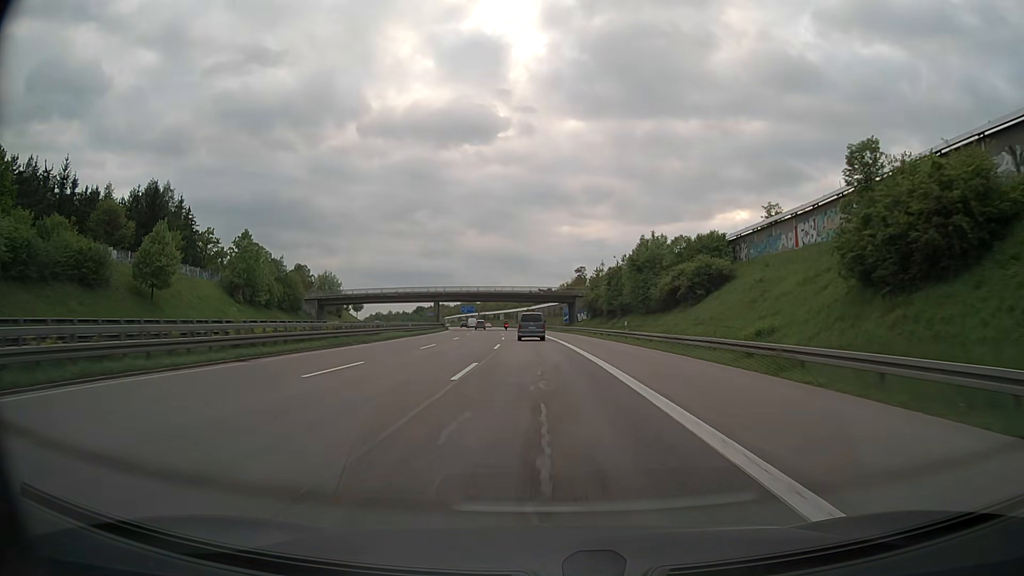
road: motorway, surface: asphalt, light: Day
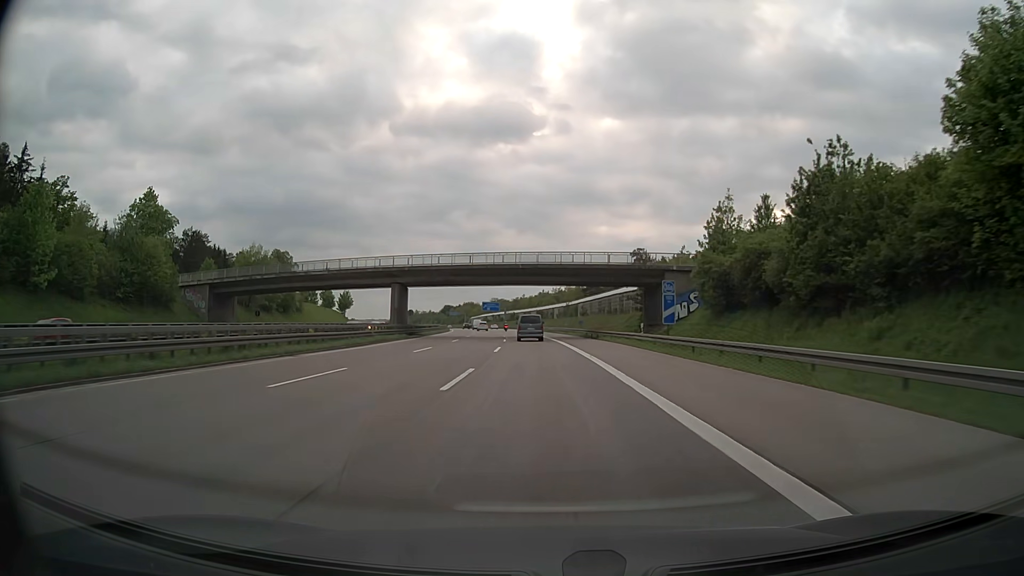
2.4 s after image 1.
(-1.6, +56.7) m; -3°
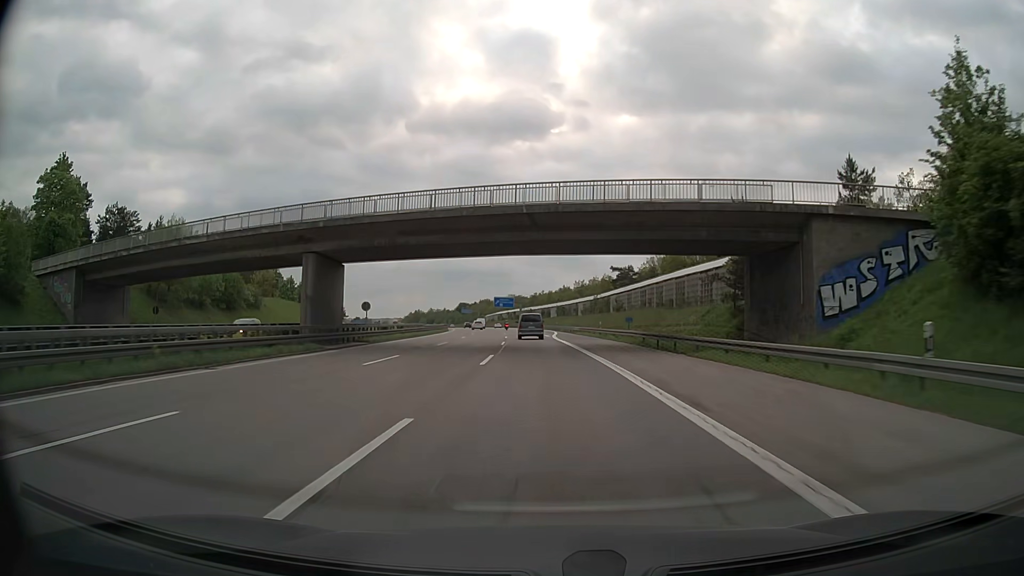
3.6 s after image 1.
(-0.4, +28.4) m; -2°
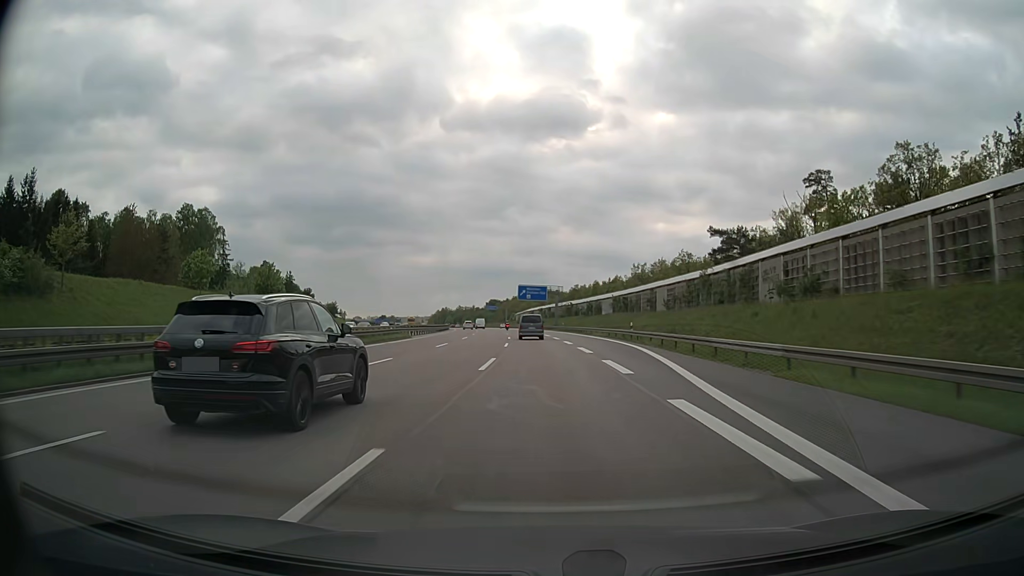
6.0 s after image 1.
(-1.7, +56.8) m; -3°
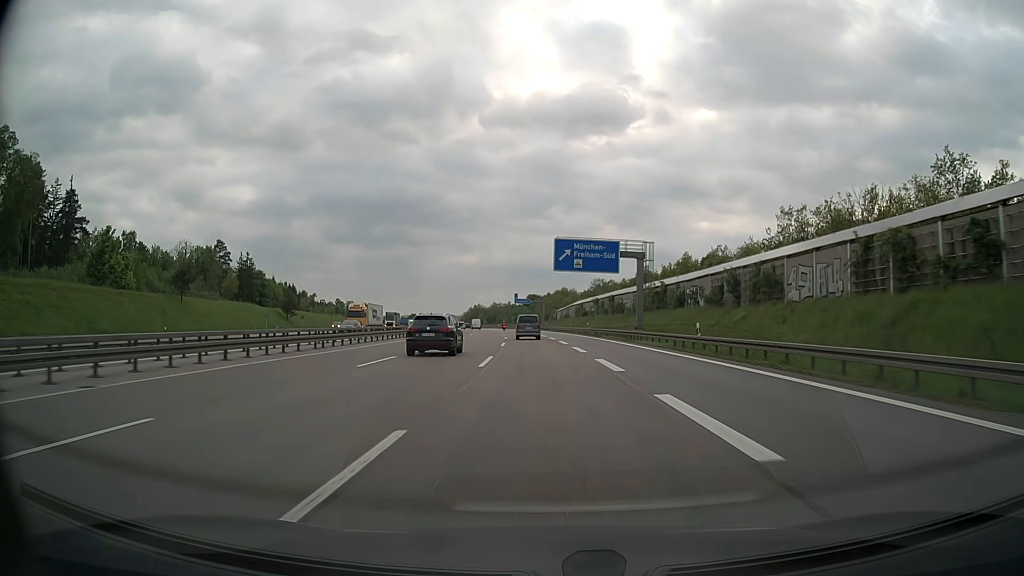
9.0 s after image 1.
(-2.3, +71.2) m; -4°
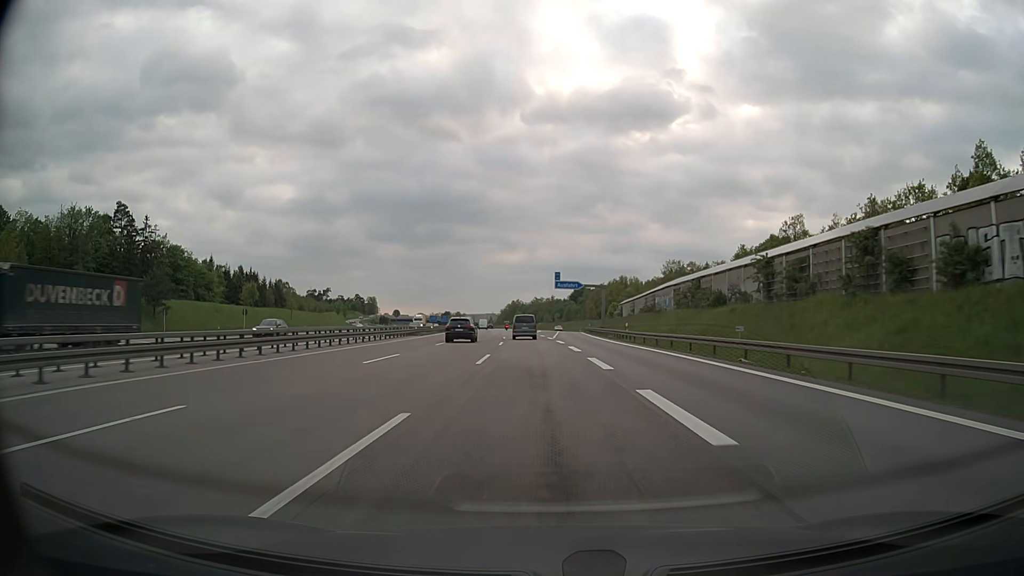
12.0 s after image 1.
(-2.4, +71.1) m; -4°
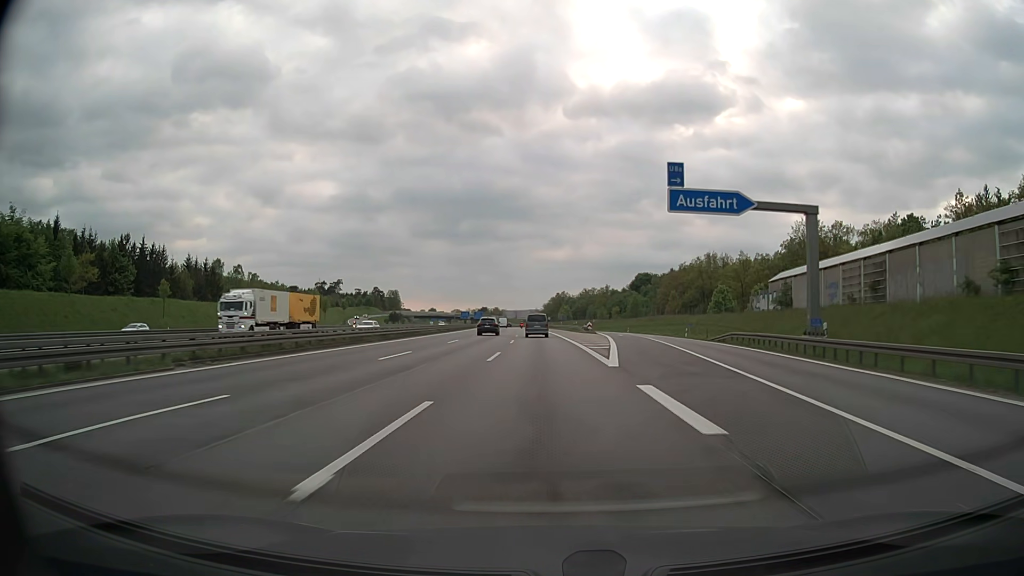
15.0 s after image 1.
(-2.5, +71.2) m; -4°
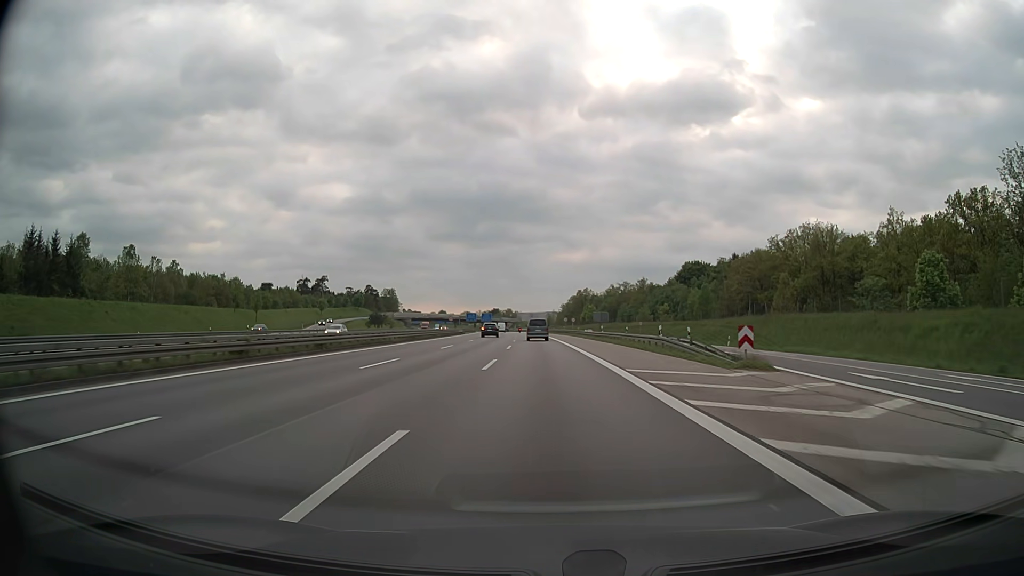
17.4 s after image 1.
(-0.8, +57.1) m; -1°
(0, +10) (0, +20) (0, +30) (0, +40) (-1, +50) (-1, +60) (-1, +70) (-2, +80) (-2, +90) (-2, +100) m
